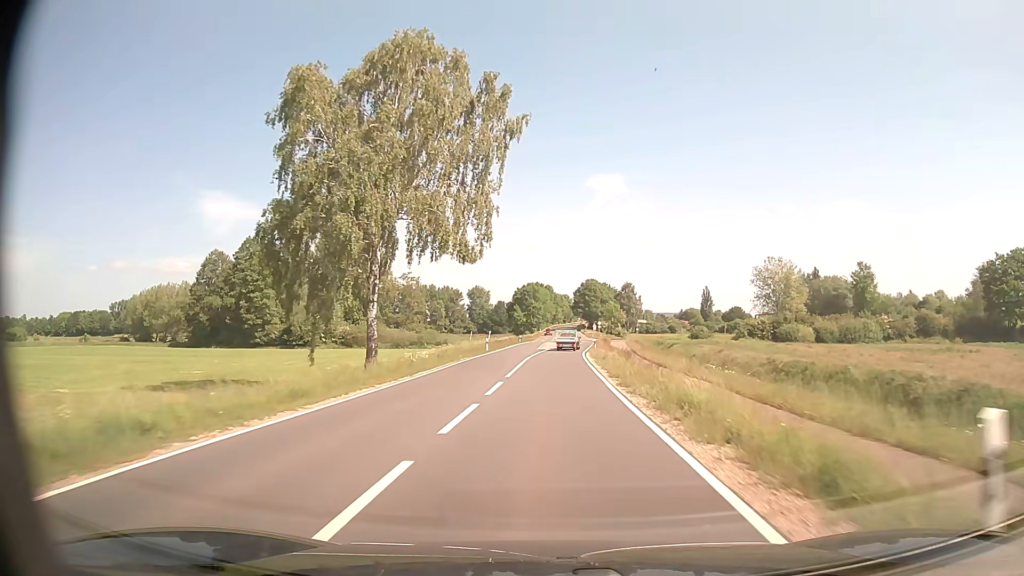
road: secondary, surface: asphalt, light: Day
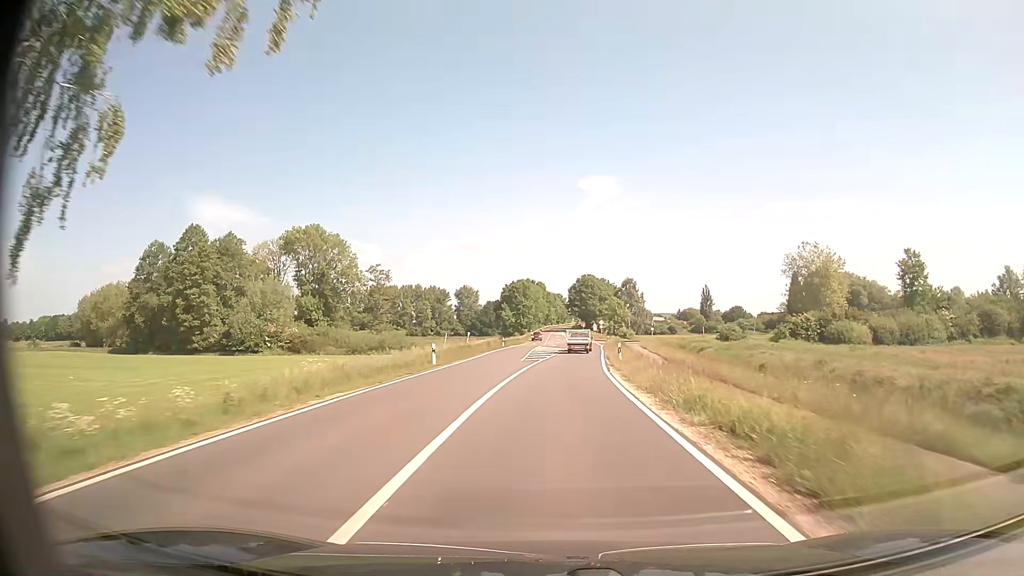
(+0.1, +22.4) m; +1°
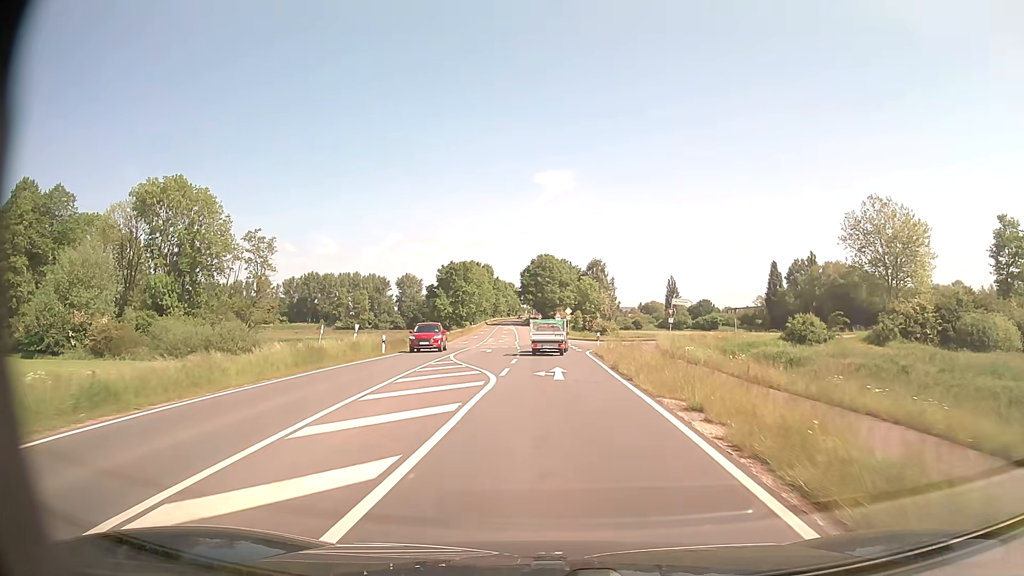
(+1.2, +37.9) m; +4°
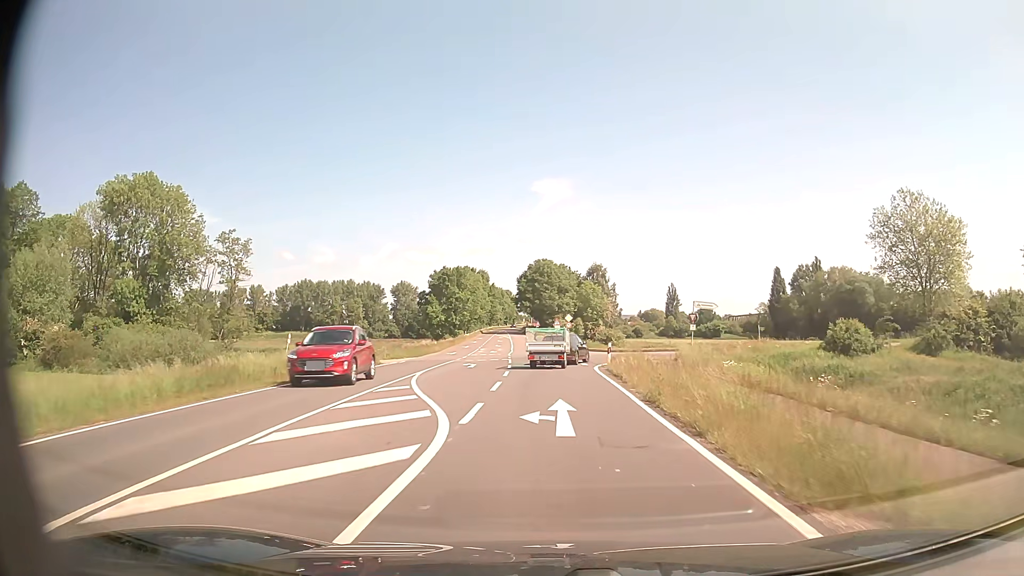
(0.0, +7.7) m; 0°
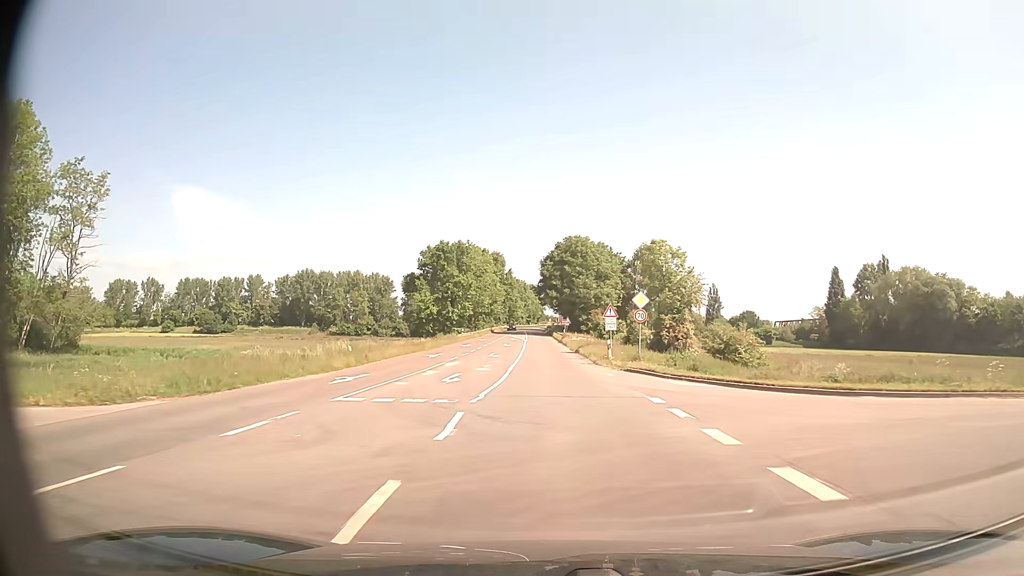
(-0.8, +38.8) m; -2°
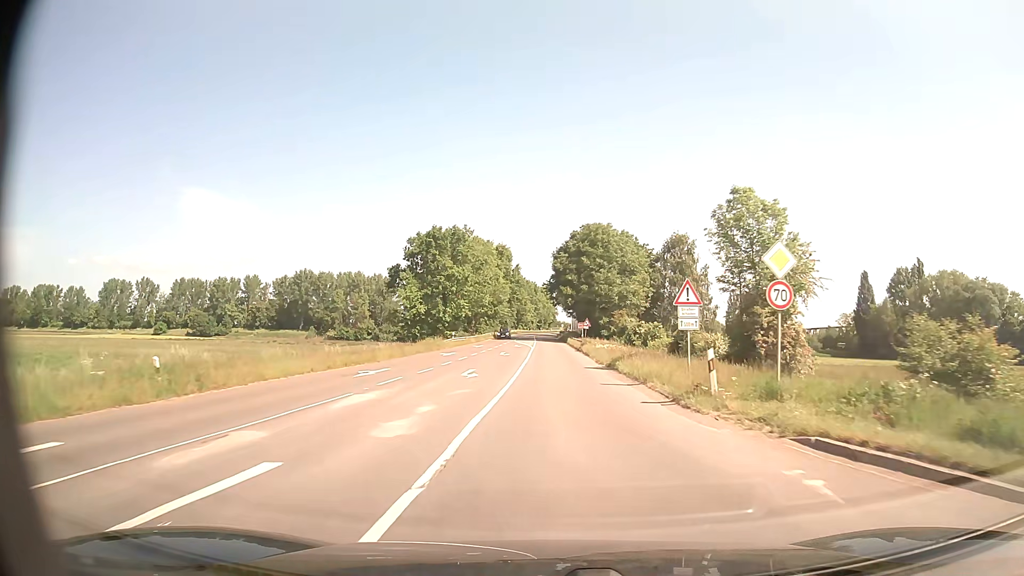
(-0.1, +18.4) m; -1°
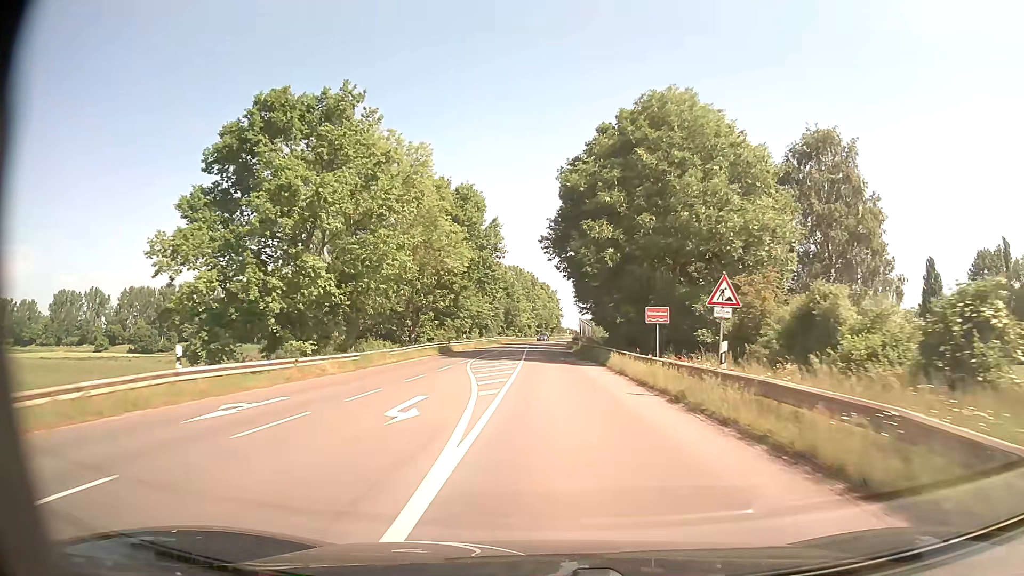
(-0.4, +52.3) m; 0°
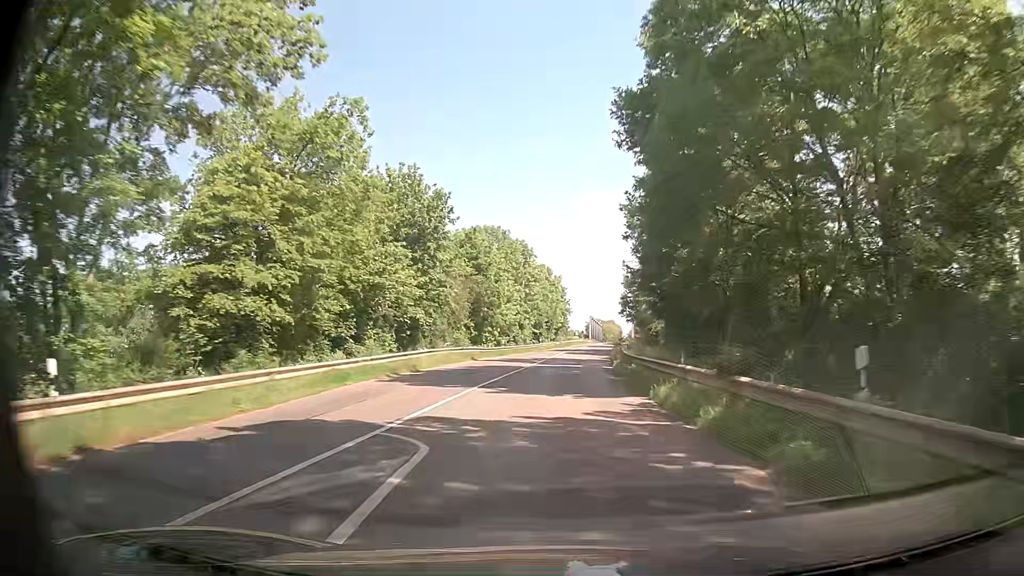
(-0.5, +55.5) m; 0°
(0, +10) (0, +20) (0, +30) (+1, +40) (+2, +50) (+3, +60) (+4, +70) (+5, +80) (+6, +90) (+7, +100) m
